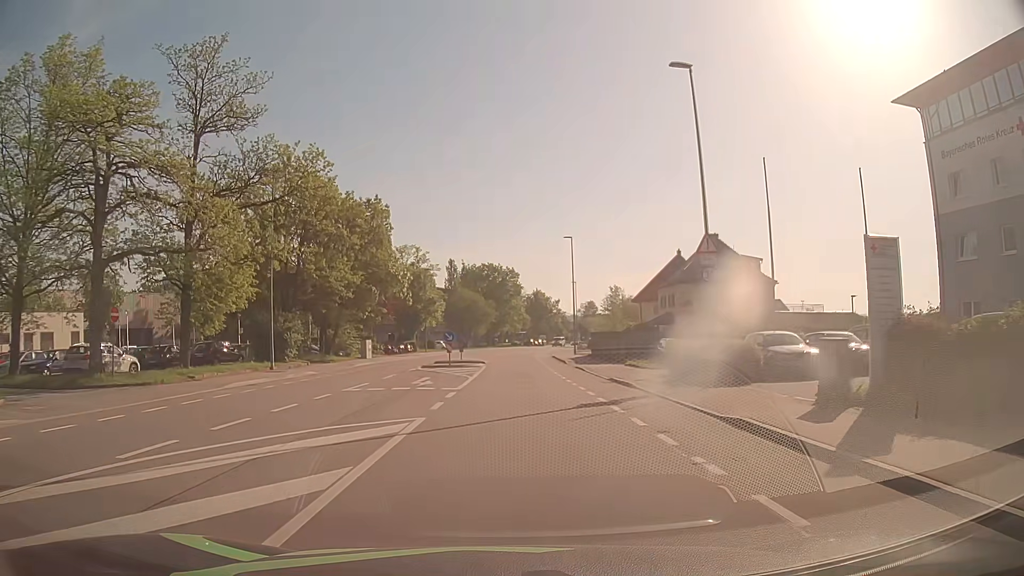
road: tertiary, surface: asphalt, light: Day
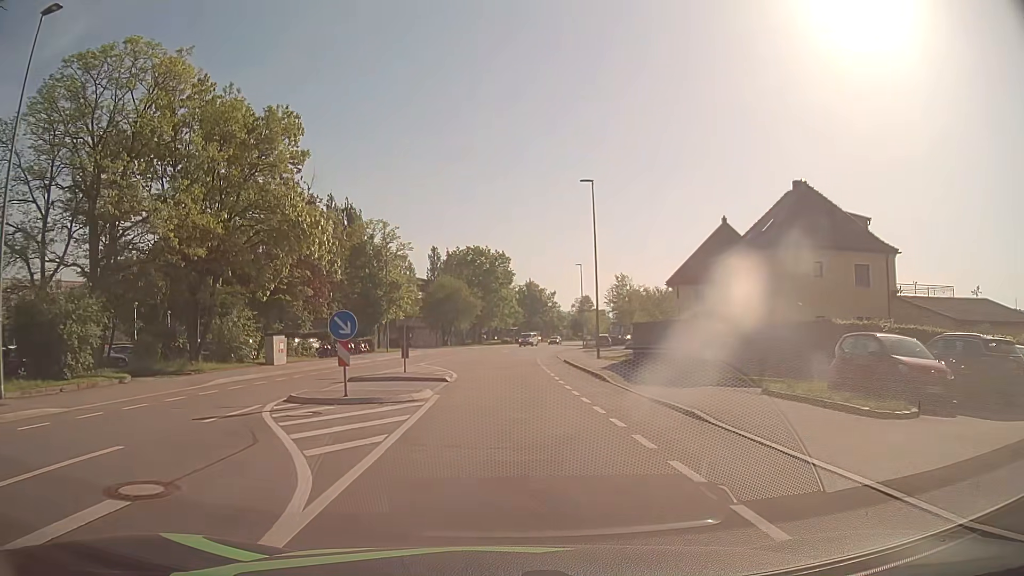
(+0.1, +20.3) m; +1°
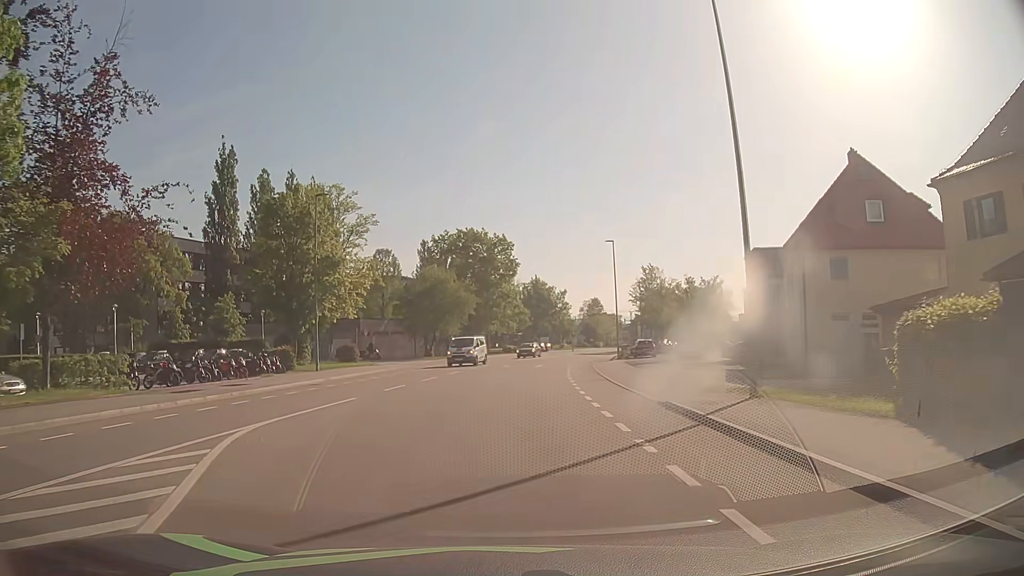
(-0.2, +24.2) m; -1°
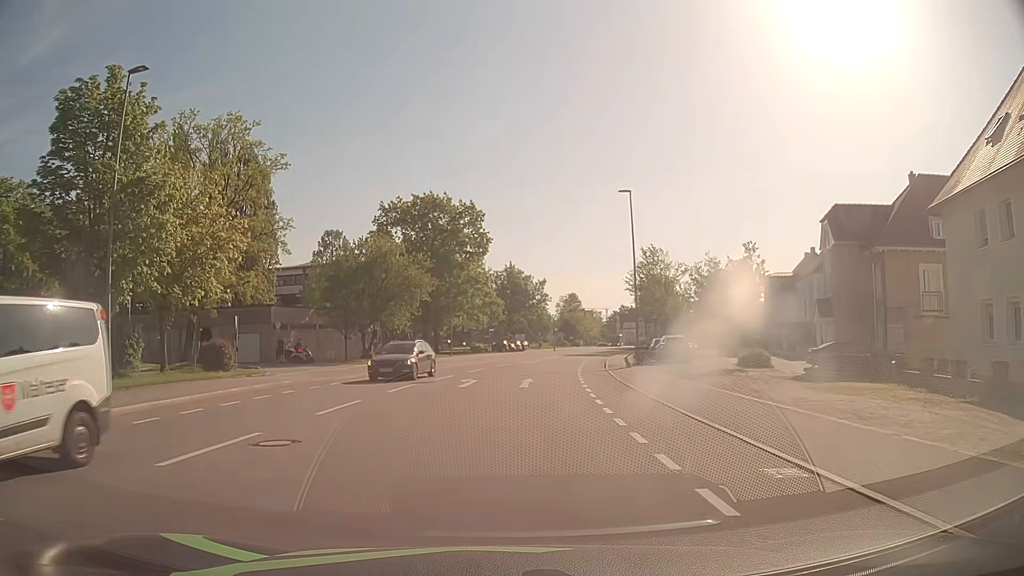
(+0.5, +19.4) m; +3°
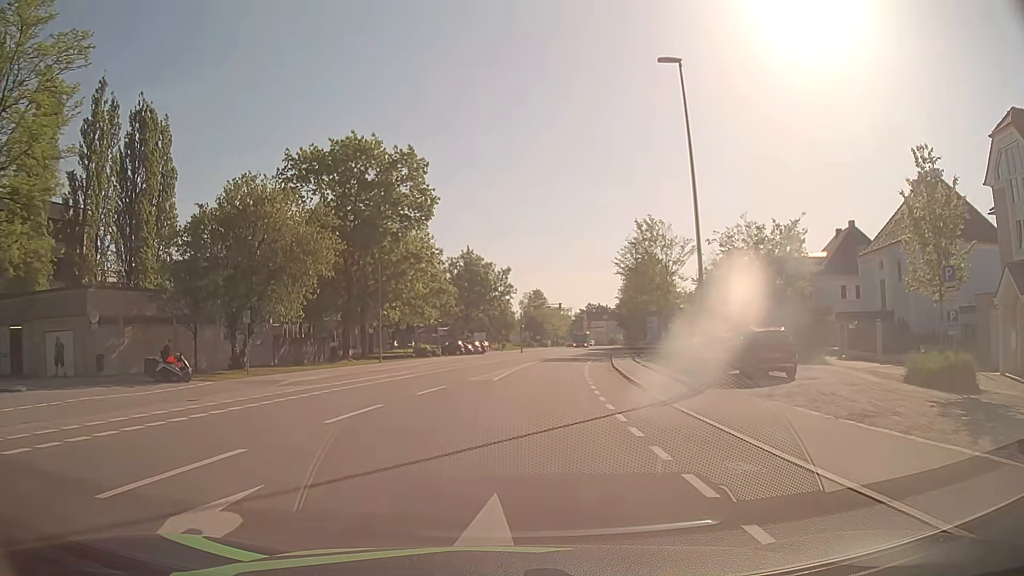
(+0.5, +19.7) m; +3°
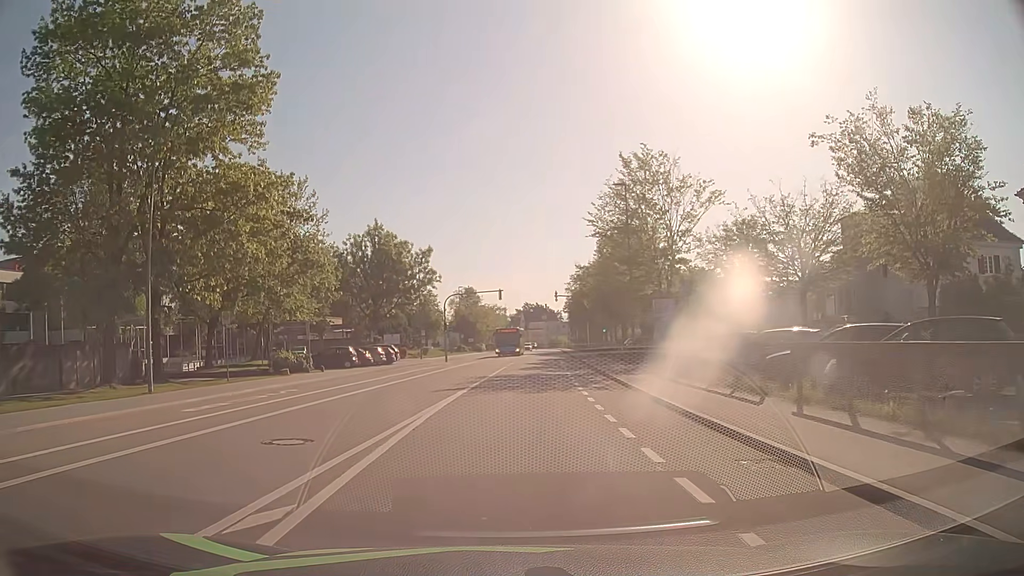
(+1.3, +24.7) m; +6°
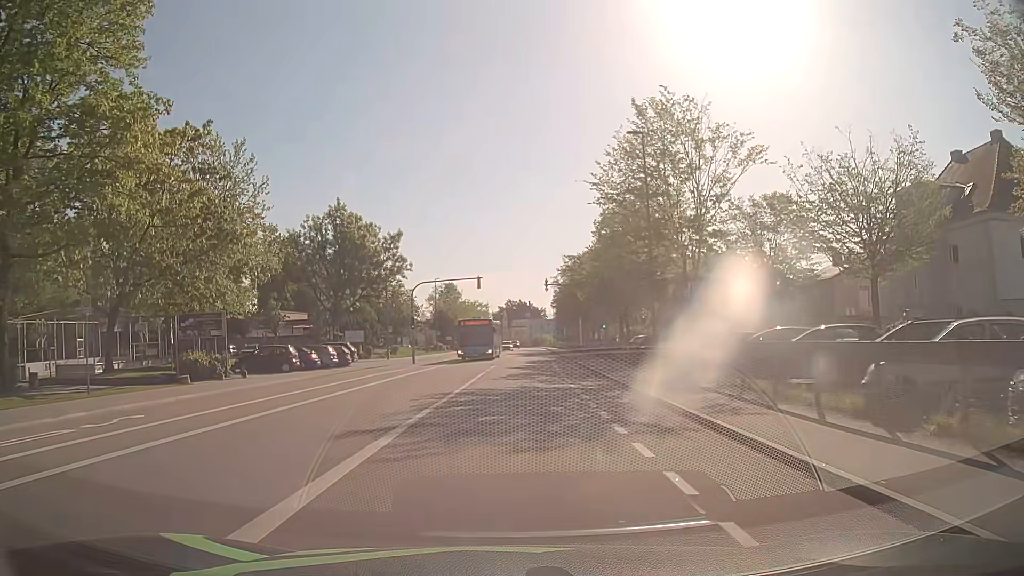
(+0.1, +9.9) m; +1°
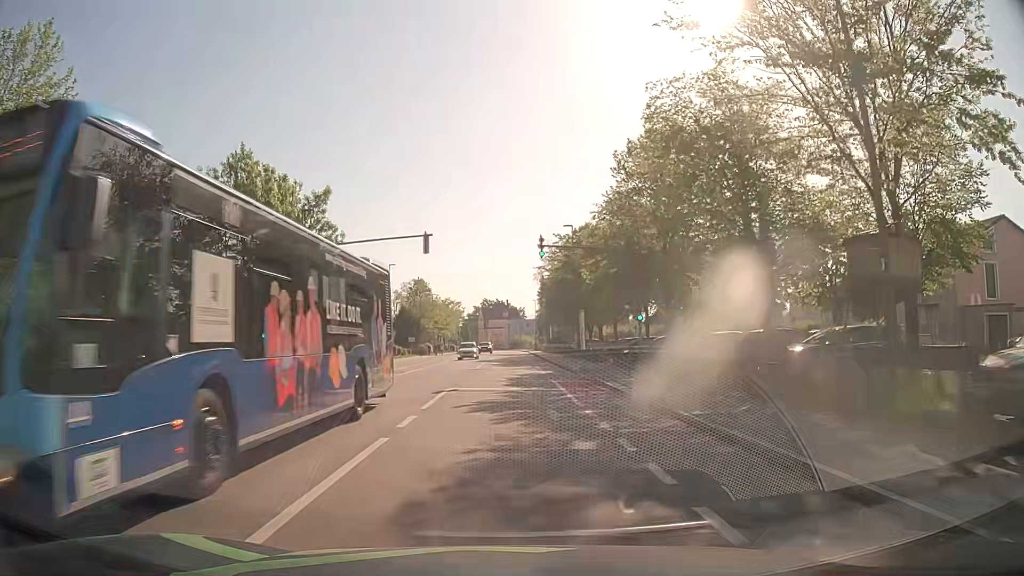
(+0.5, +19.8) m; +2°
(0, +10) (0, +20) (0, +30) (0, +40) (0, +50) (0, +60) (0, +70) (+1, +80) (+1, +90) (+1, +100) m
